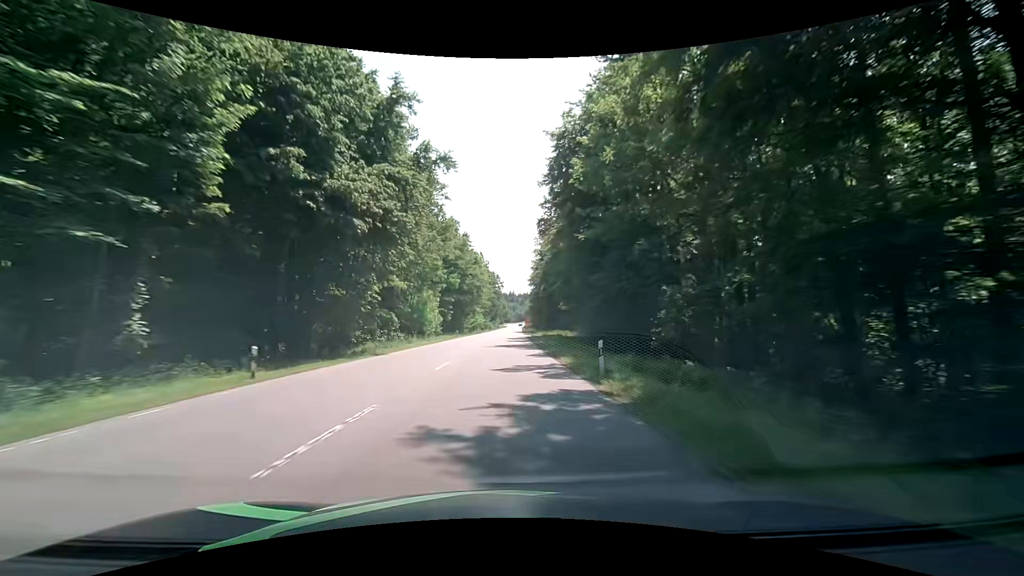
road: secondary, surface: asphalt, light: Day
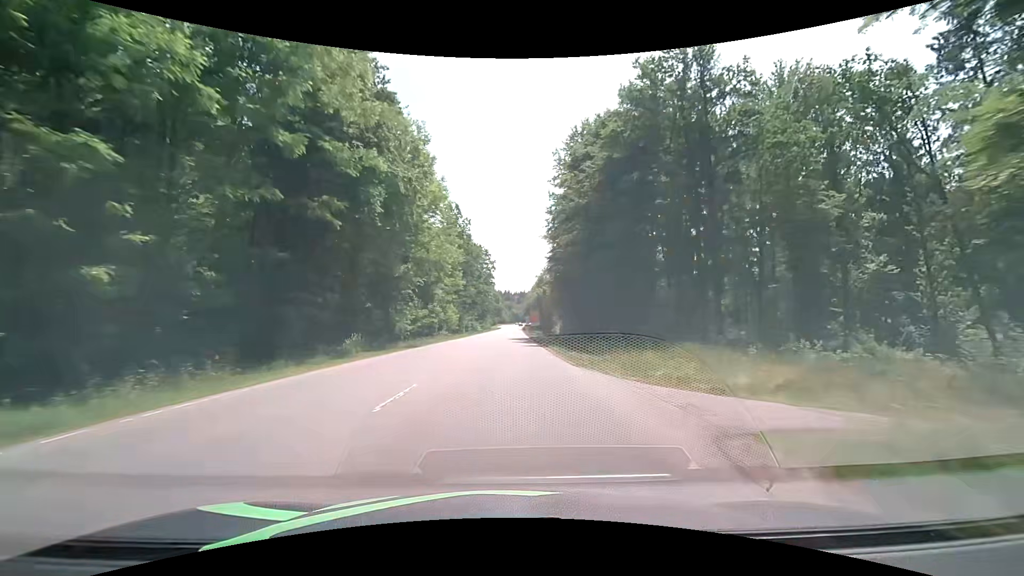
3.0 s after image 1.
(0.0, +68.4) m; 0°
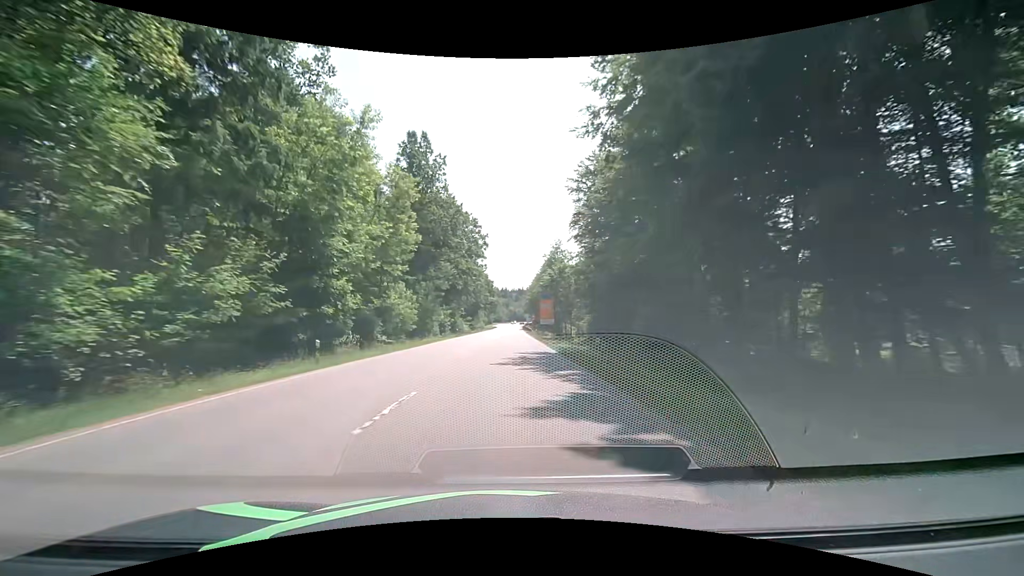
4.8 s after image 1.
(+0.2, +38.0) m; 0°
(0, +10) (0, +20) (0, +30) (0, +40) (0, +50) (+1, +60) (+1, +70) (+1, +80) (+1, +90) (+2, +100) m
